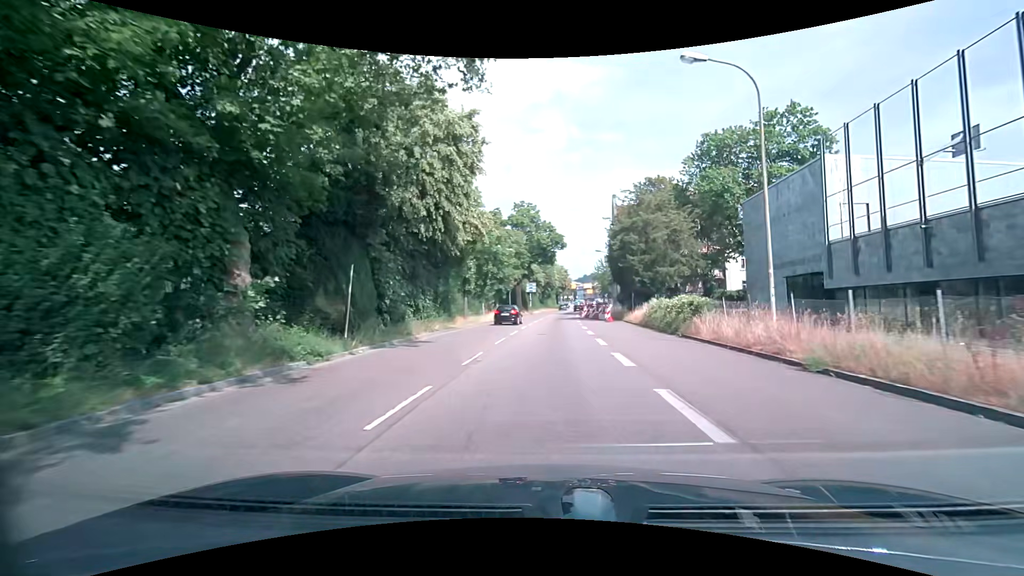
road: trunk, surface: asphalt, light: Day
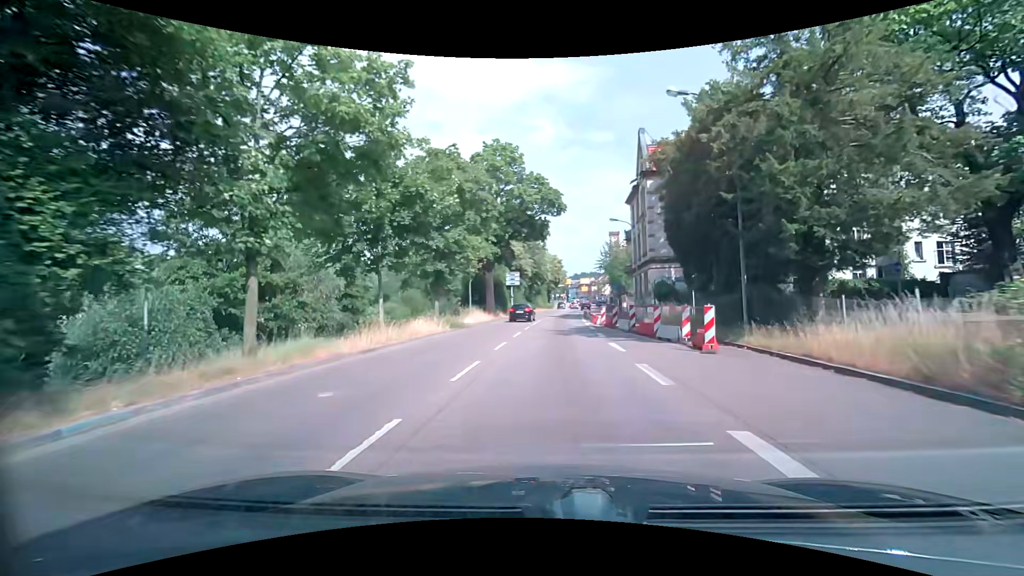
(+0.3, +26.6) m; +1°
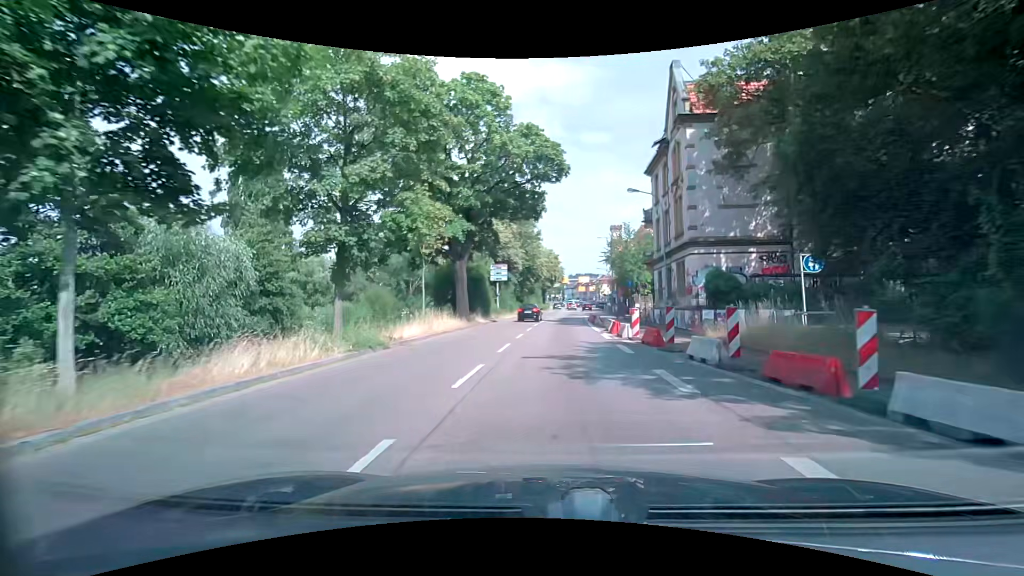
(0.0, +12.8) m; +1°
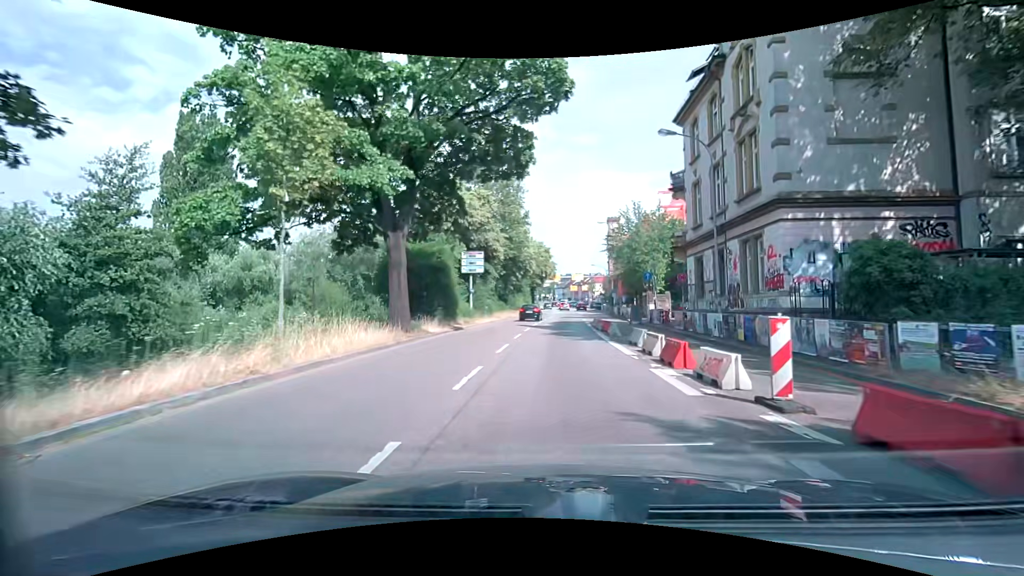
(0.0, +12.0) m; 0°
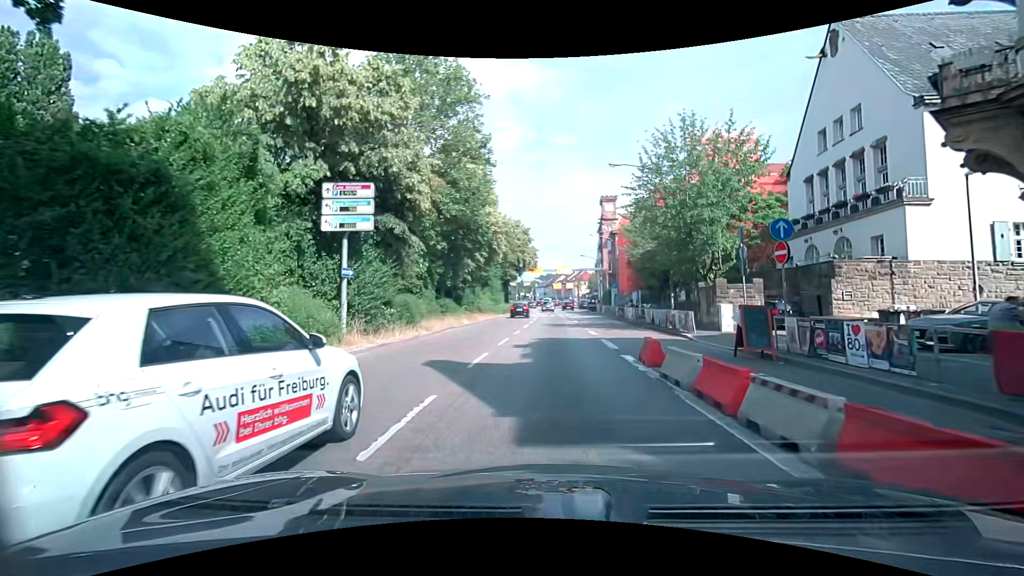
(+0.5, +21.3) m; +2°
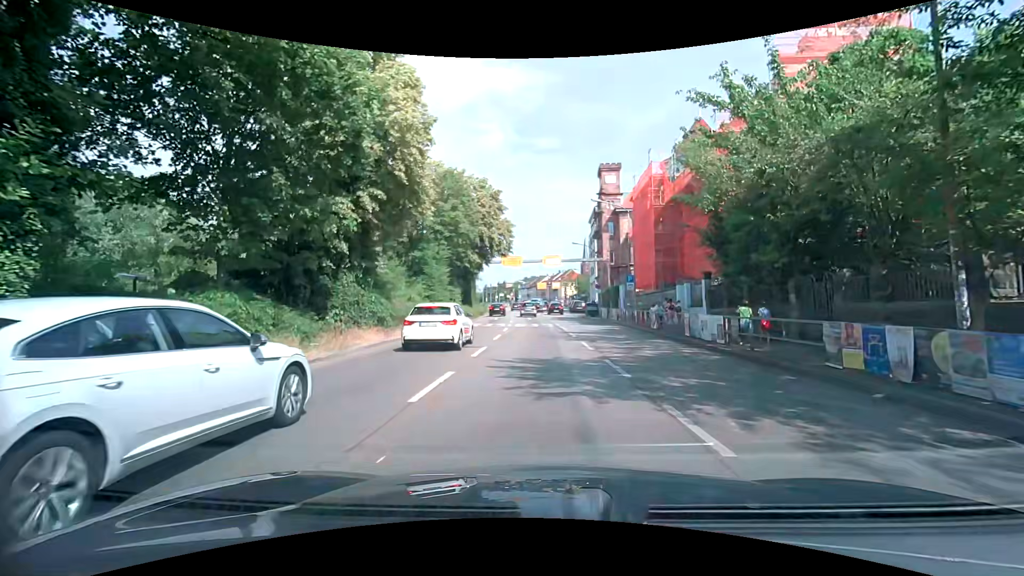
(+0.7, +21.4) m; +4°
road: primary
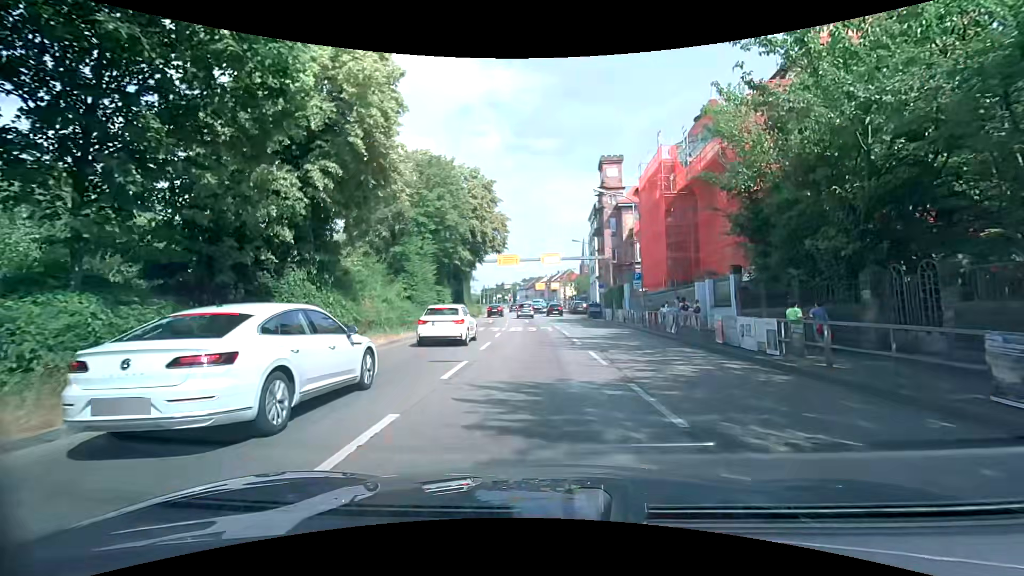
(-0.1, +3.6) m; -2°
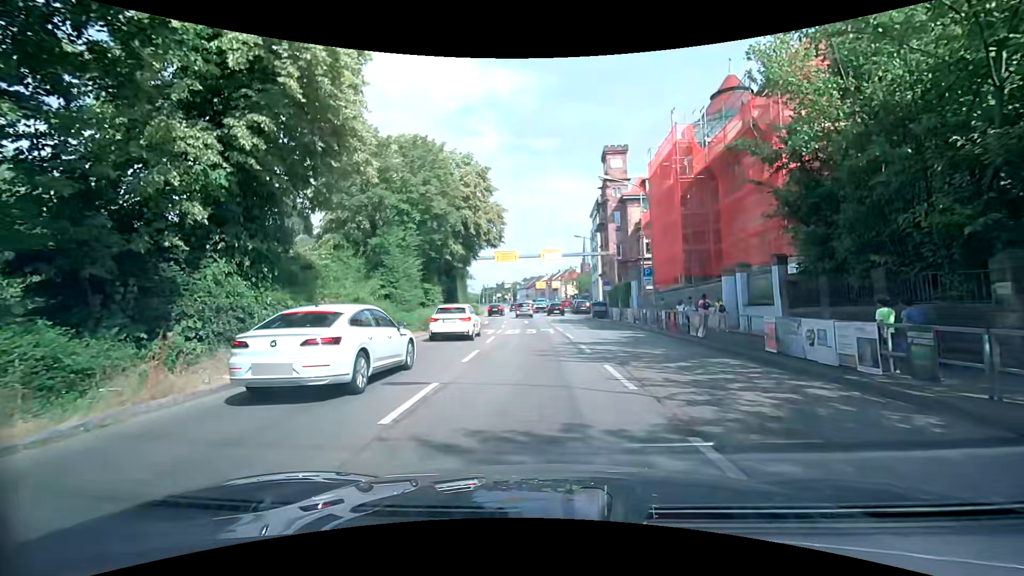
(0.0, +3.5) m; -2°
